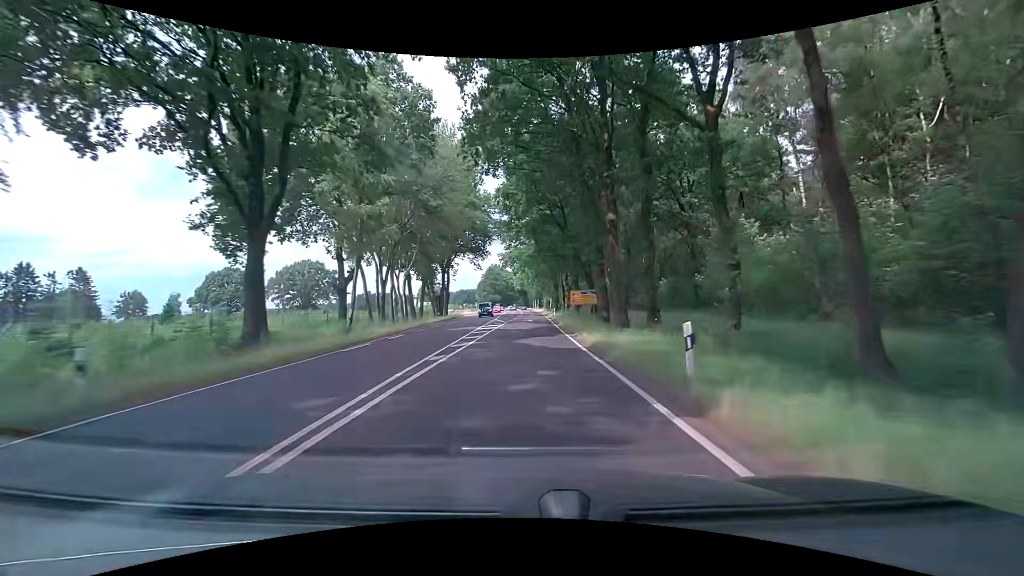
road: primary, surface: asphalt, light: Day
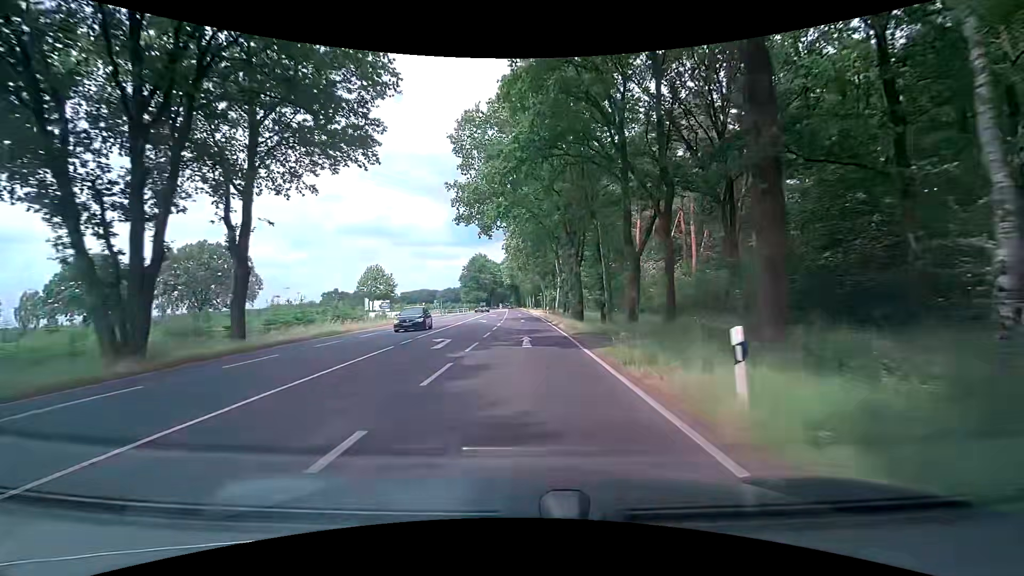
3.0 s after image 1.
(+1.1, +53.6) m; +2°
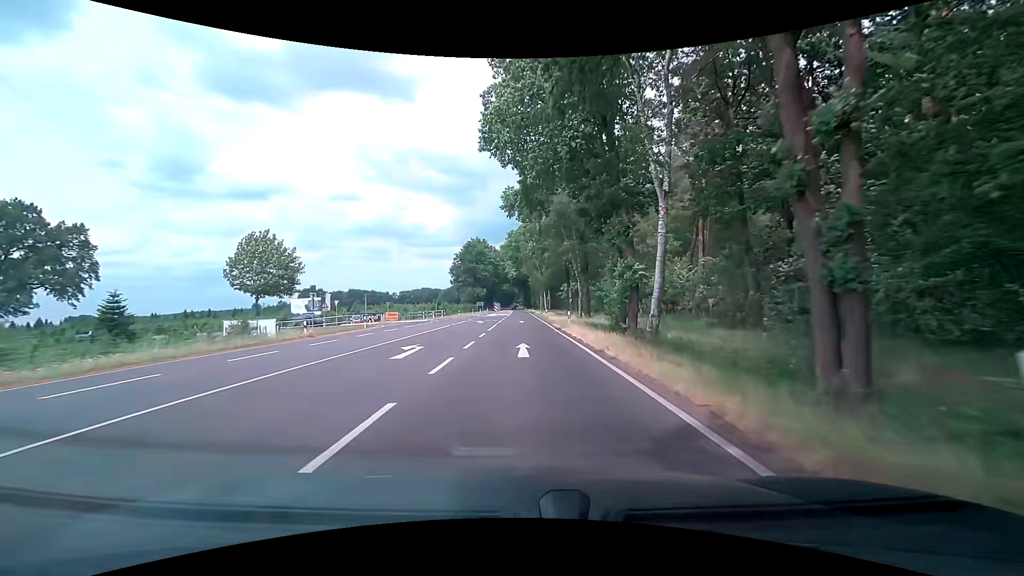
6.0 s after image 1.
(-0.9, +53.7) m; -2°
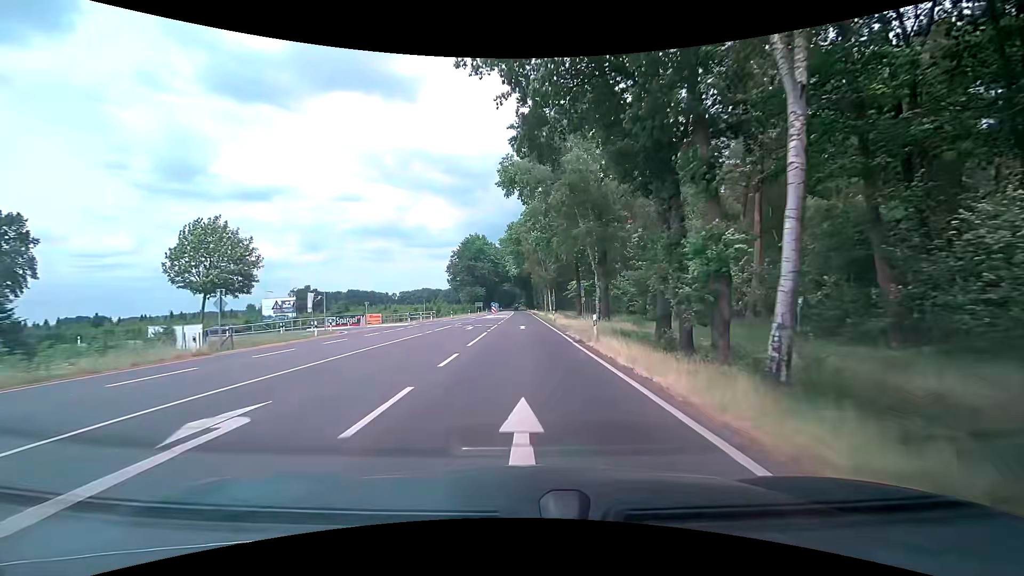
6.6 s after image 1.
(0.0, +10.8) m; 0°
(0, +10) (0, +20) (0, +30) (0, +40) (0, +50) (0, +60) (0, +70) (0, +80) (0, +90) (0, +100) m
